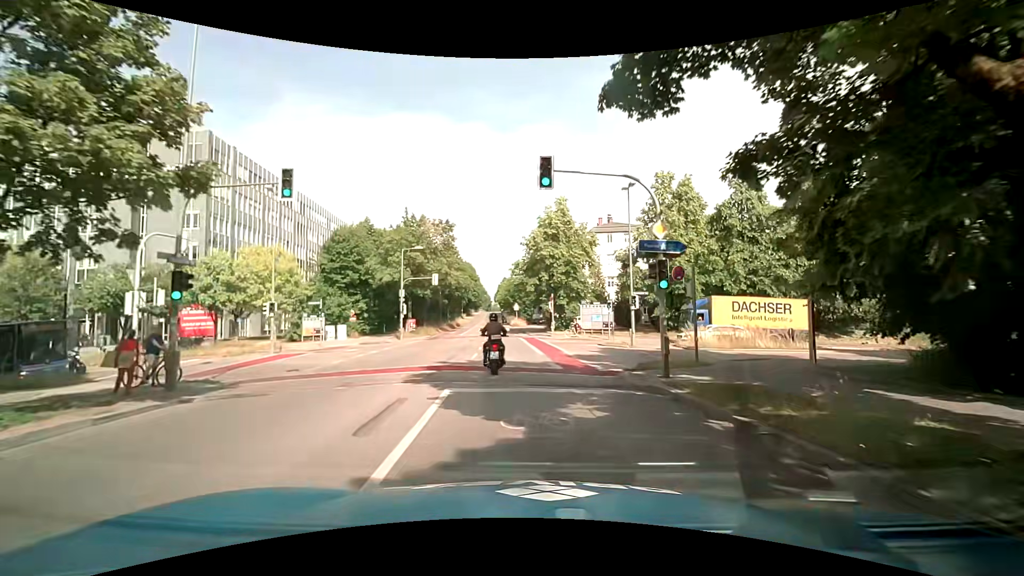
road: tertiary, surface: asphalt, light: Day
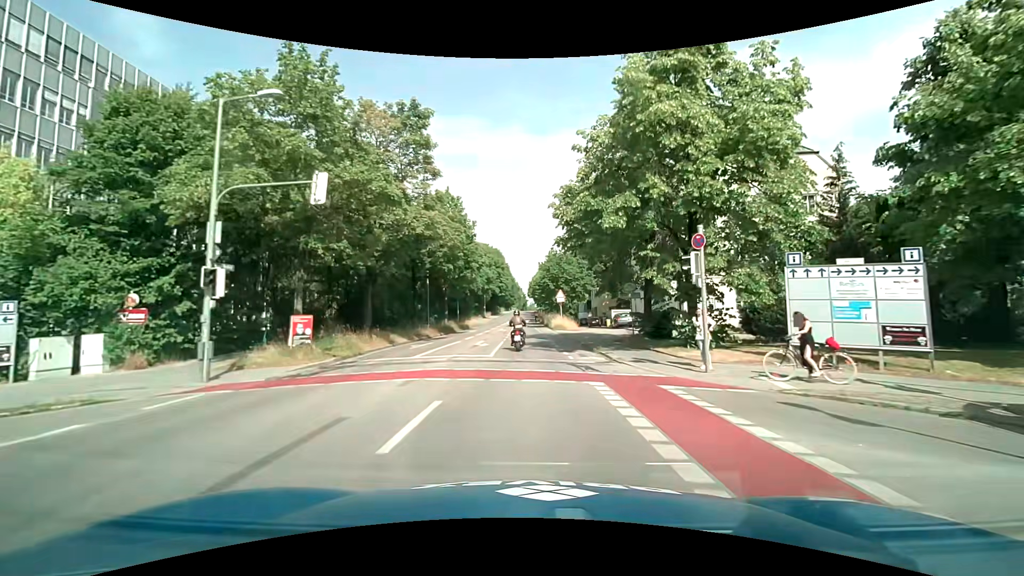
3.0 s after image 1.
(-1.1, +33.2) m; -4°
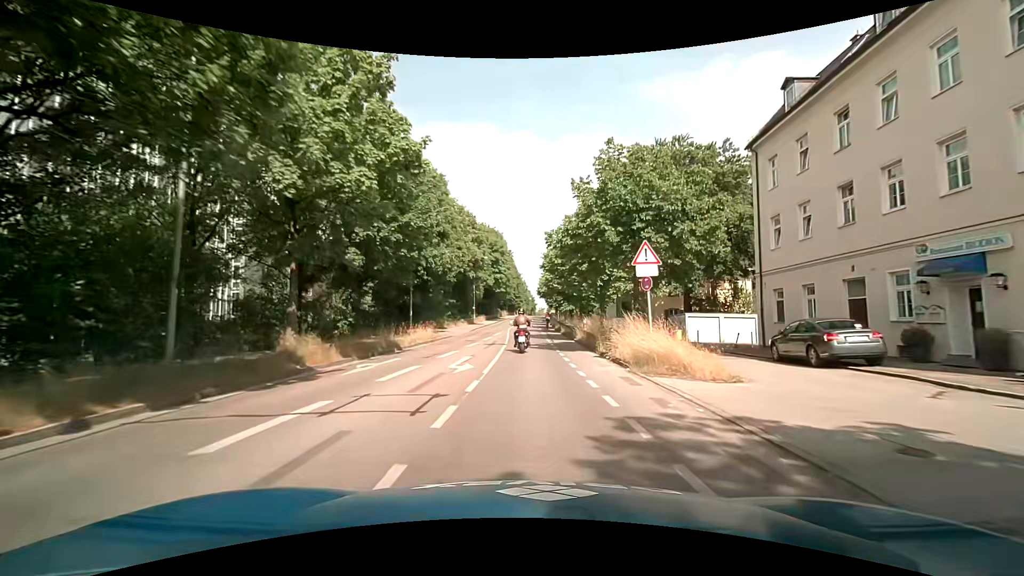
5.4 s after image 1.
(-0.4, +31.6) m; -2°
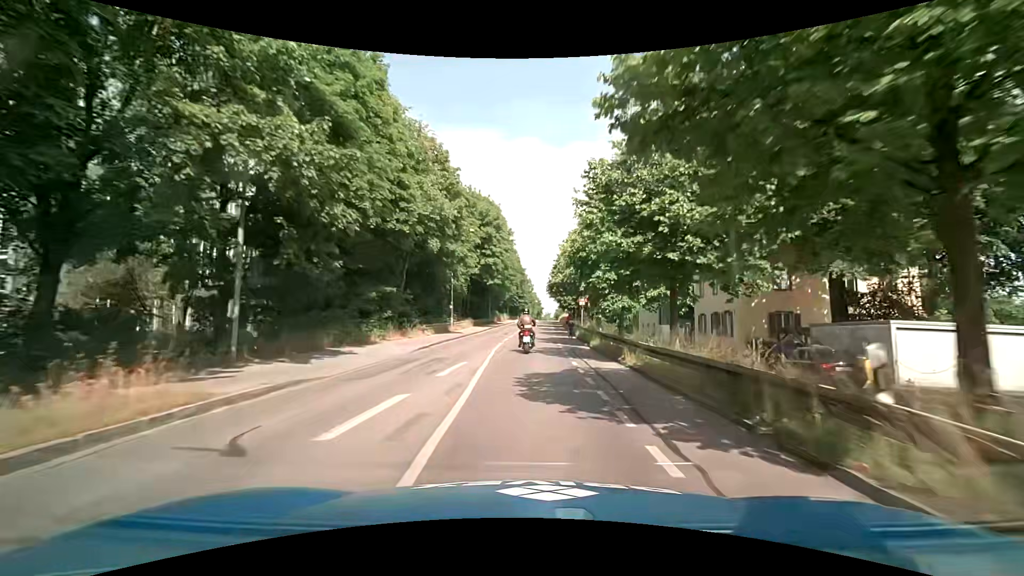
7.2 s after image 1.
(0.0, +23.3) m; 0°
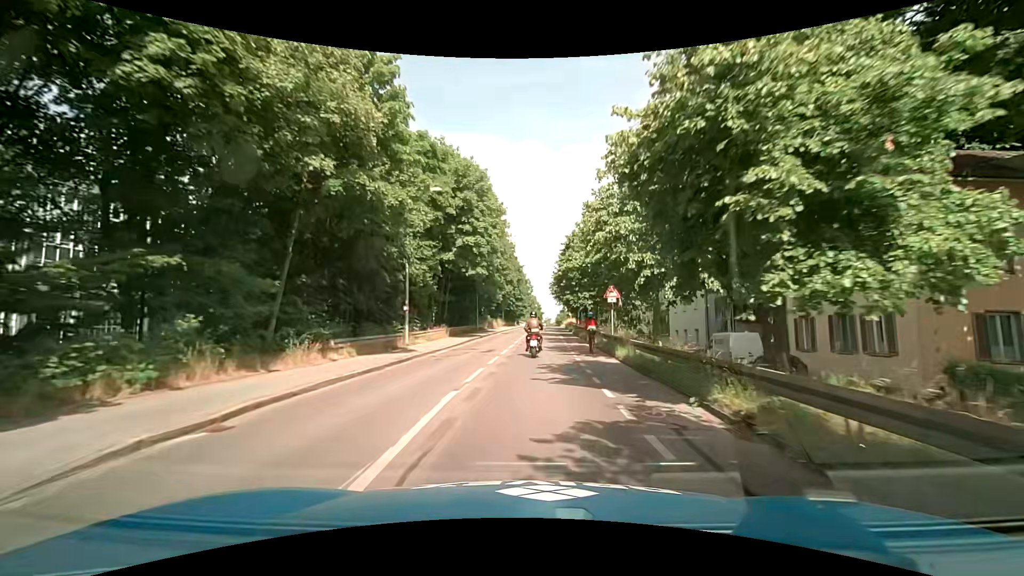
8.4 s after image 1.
(+0.1, +15.5) m; 0°
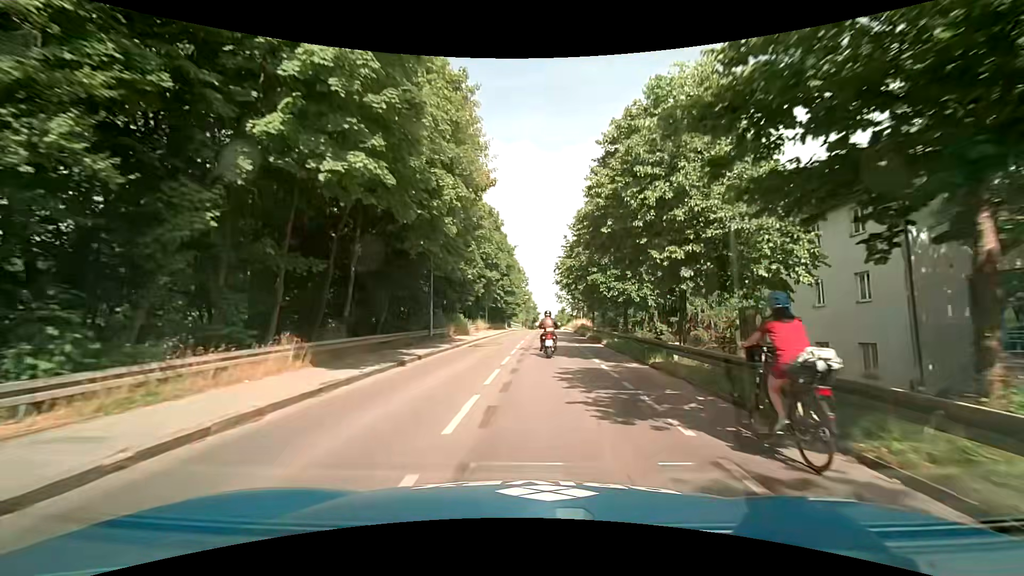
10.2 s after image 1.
(0.0, +23.1) m; -1°
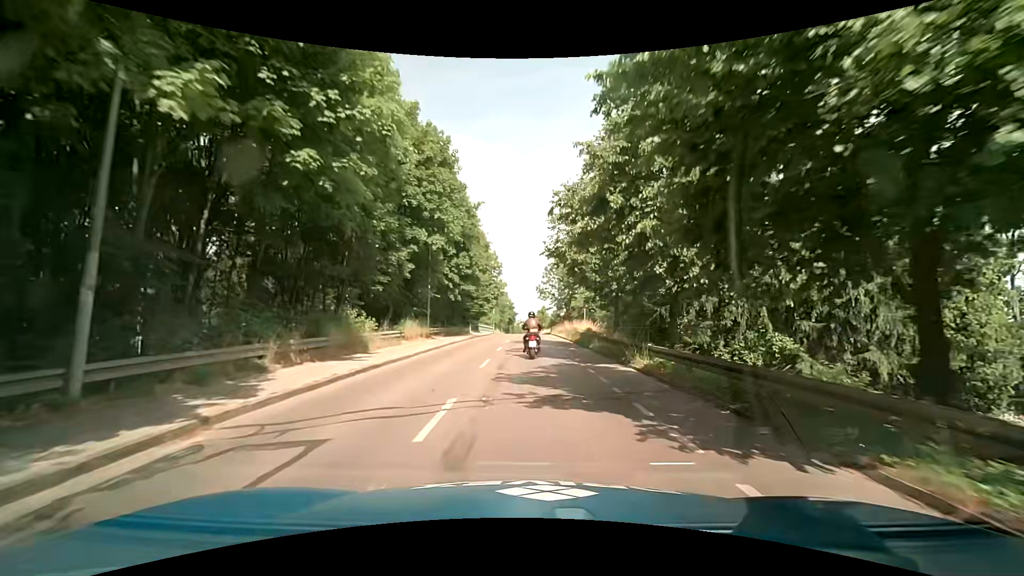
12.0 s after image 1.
(+0.9, +22.8) m; +4°
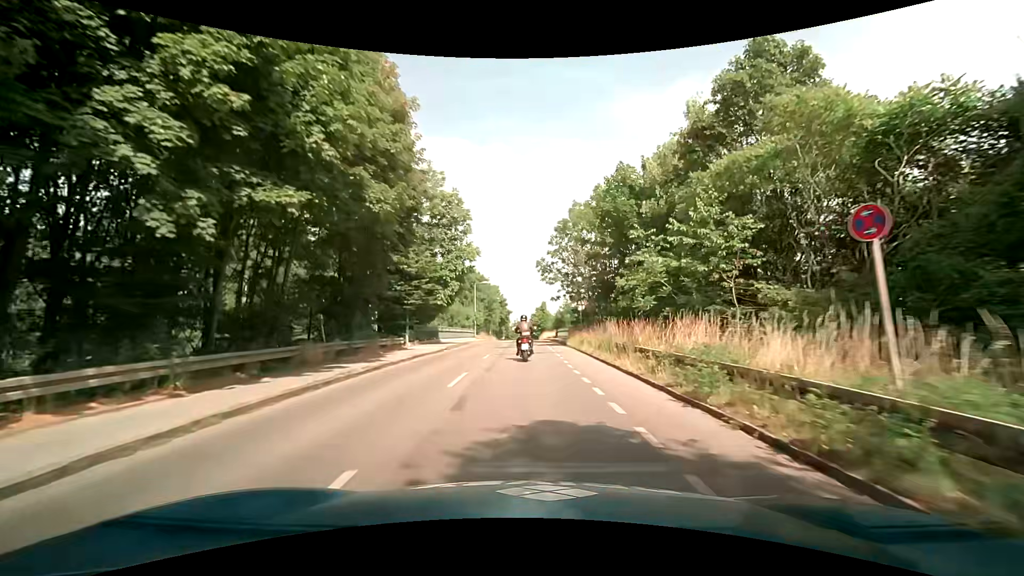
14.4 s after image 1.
(+0.2, +30.0) m; 0°
(0, +10) (0, +20) (0, +30) (0, +40) (0, +50) (0, +60) (0, +70) (0, +80) (-1, +90) (-1, +100) m
